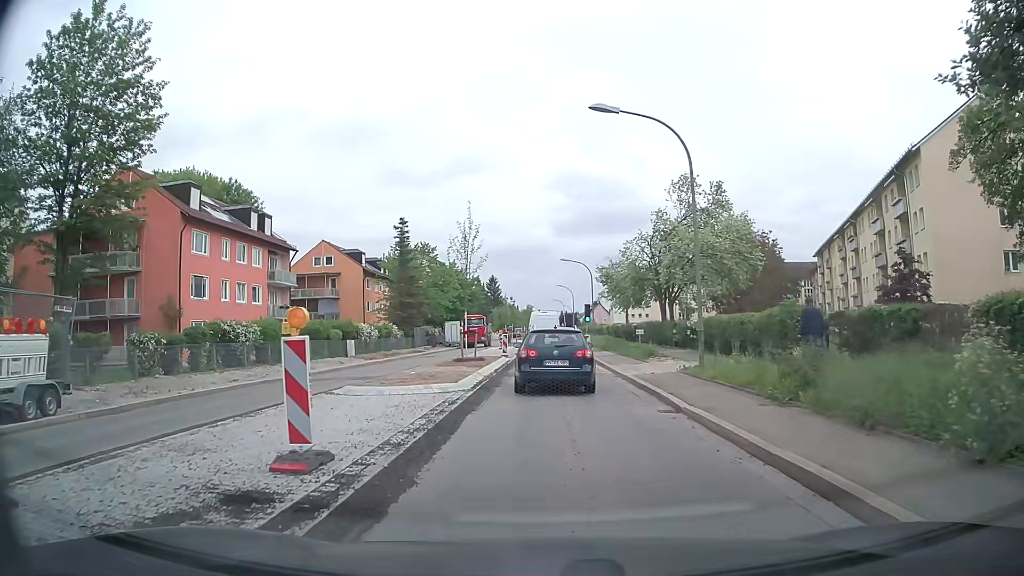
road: secondary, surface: asphalt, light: Day
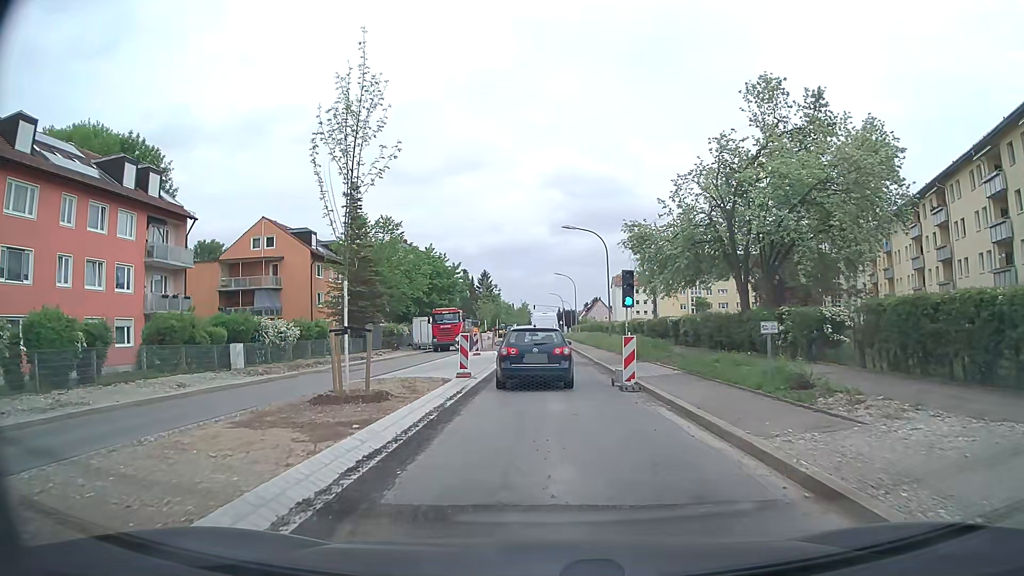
(+0.3, +17.6) m; +1°
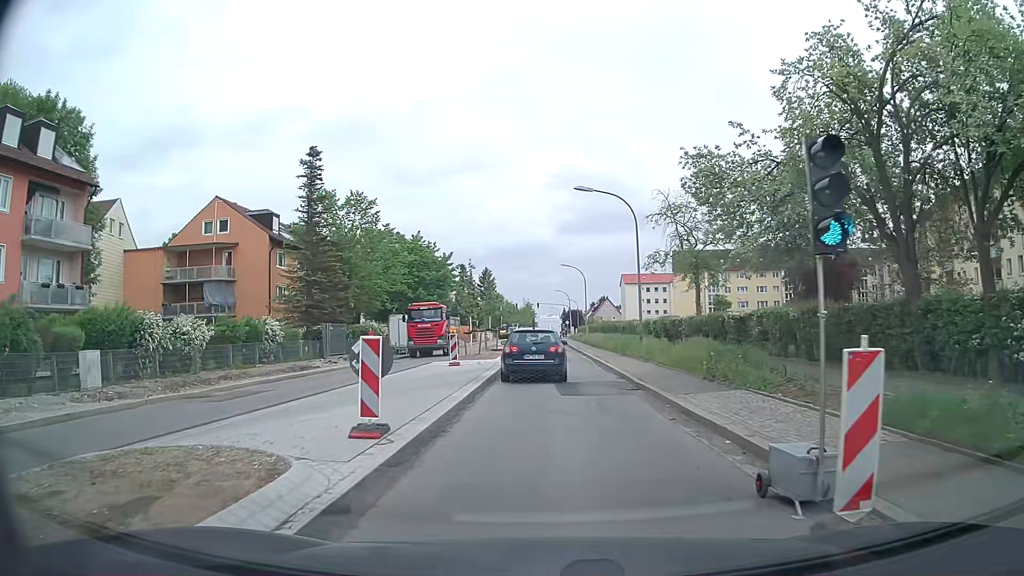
(-0.1, +11.2) m; -1°
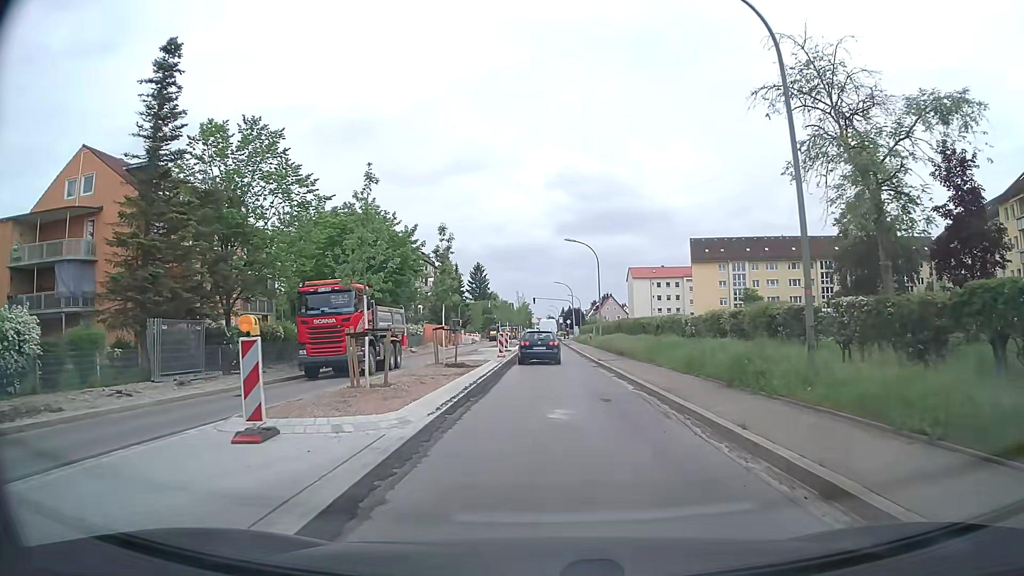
(0.0, +19.0) m; +1°
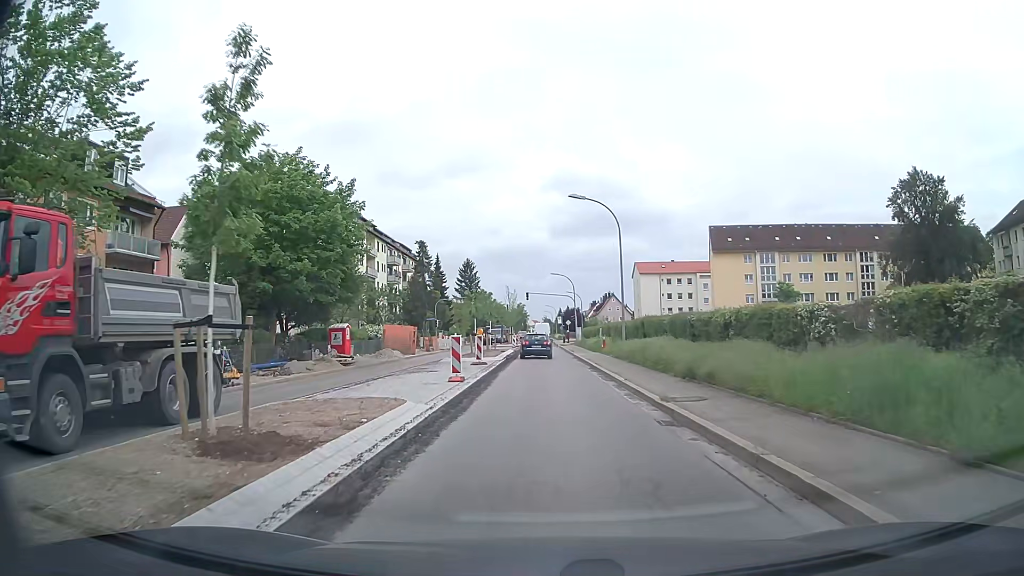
(-0.1, +16.7) m; 0°
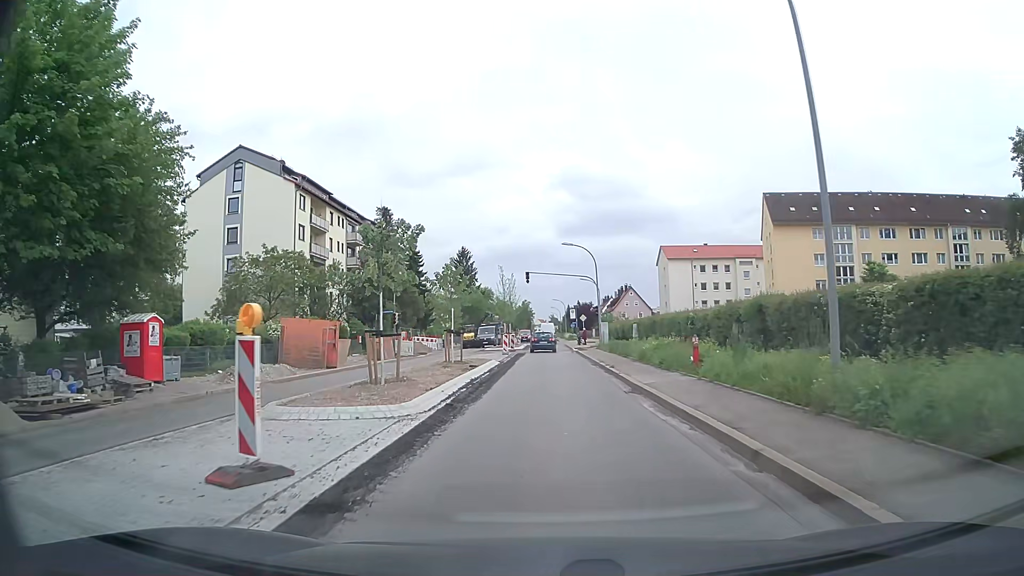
(-0.1, +23.6) m; 0°
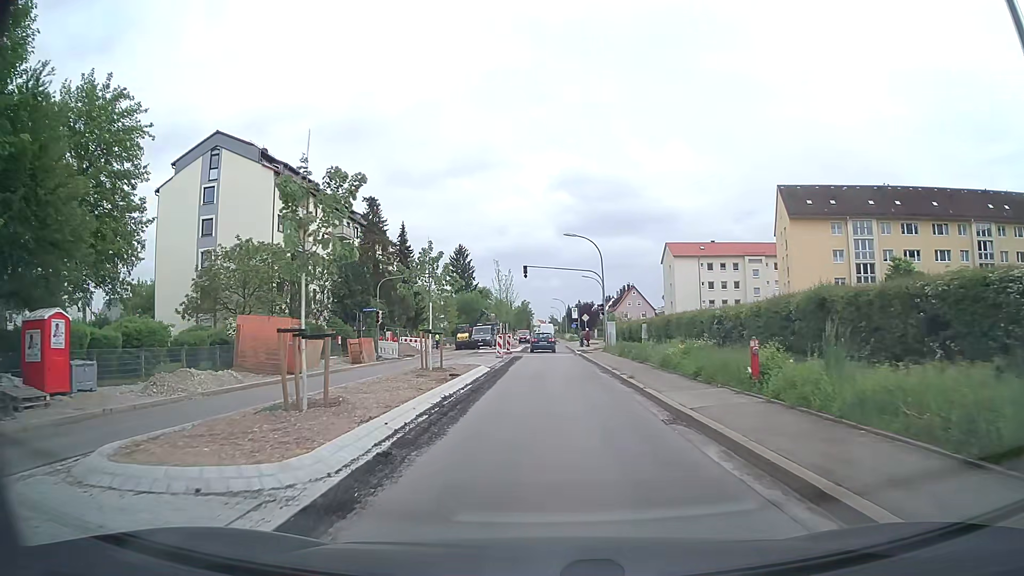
(0.0, +5.1) m; 0°
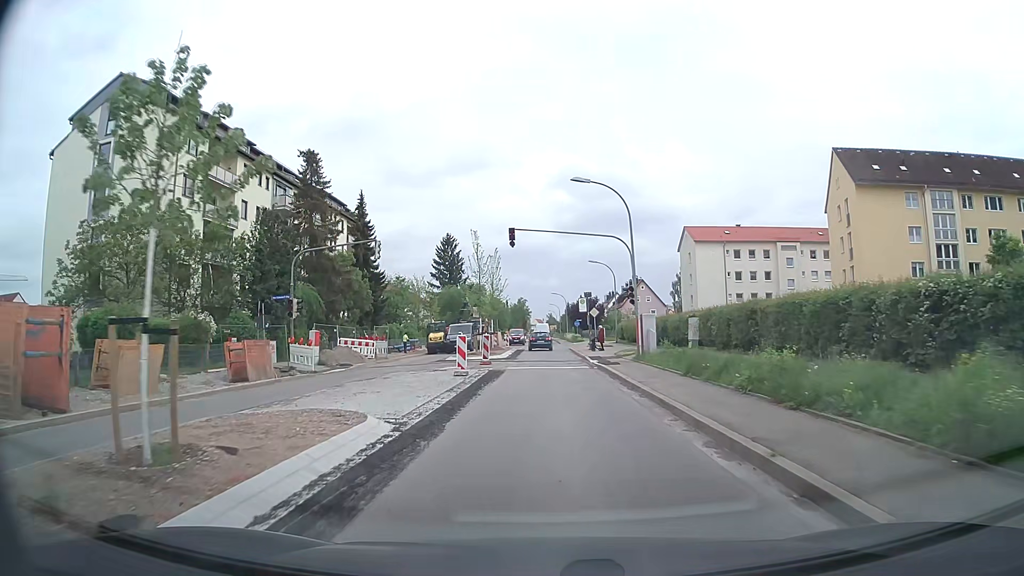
(+0.1, +16.0) m; 0°
(0, +10) (0, +20) (0, +30) (0, +40) (0, +50) (0, +60) (0, +70) (0, +80) (0, +90) (0, +100) m
